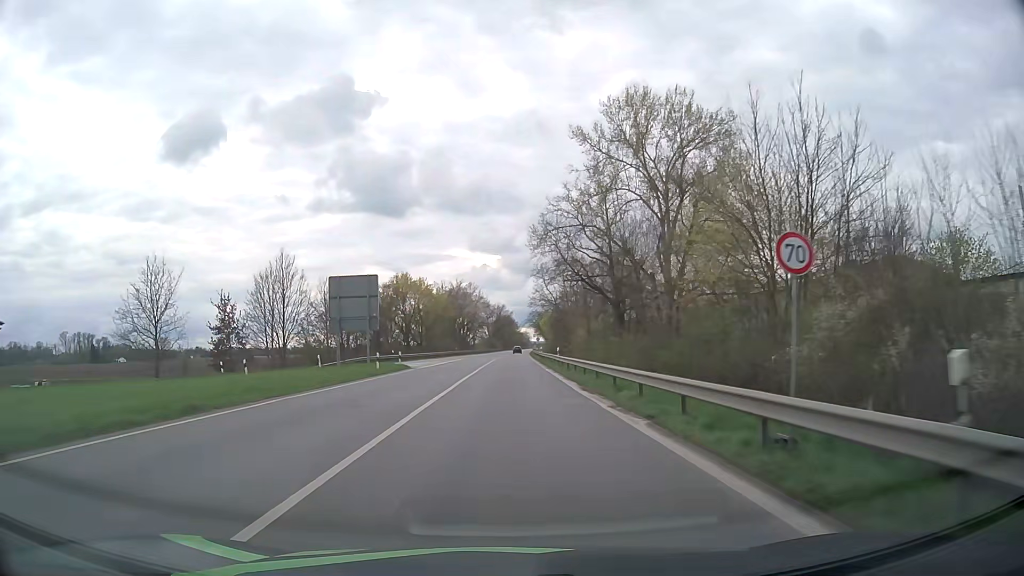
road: primary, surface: asphalt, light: Day
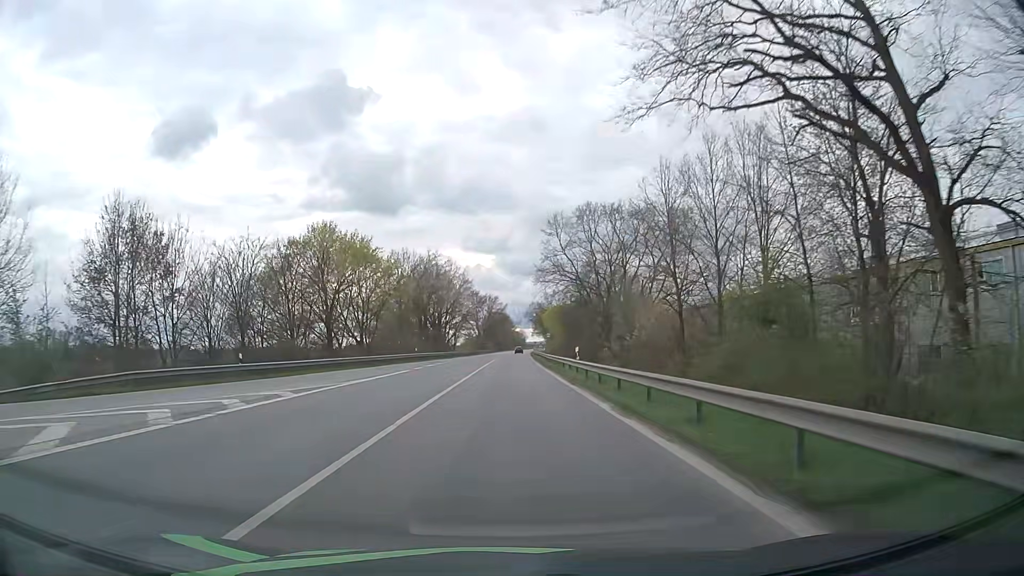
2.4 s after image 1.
(+0.3, +41.5) m; 0°
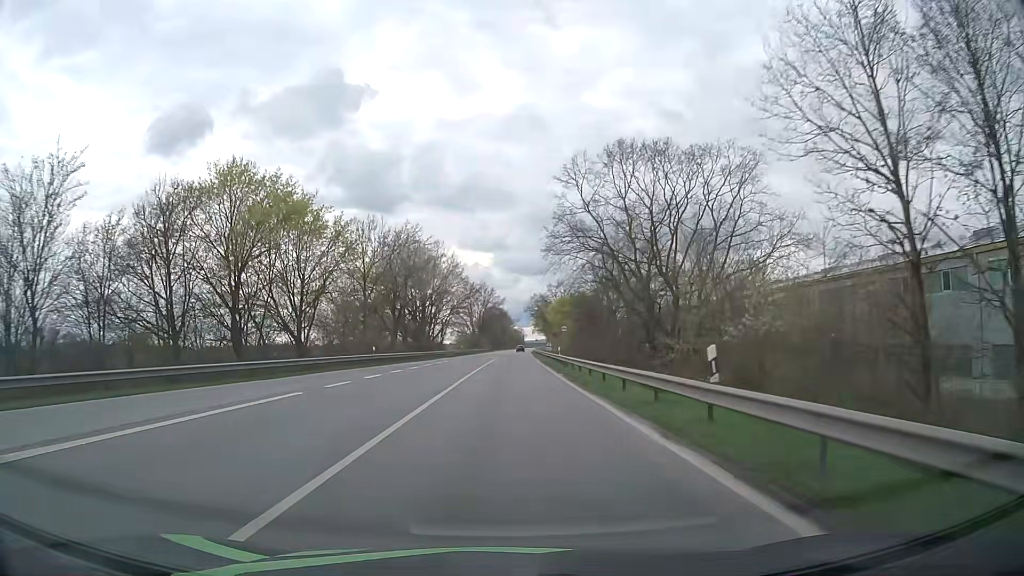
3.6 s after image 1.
(+0.1, +20.6) m; 0°
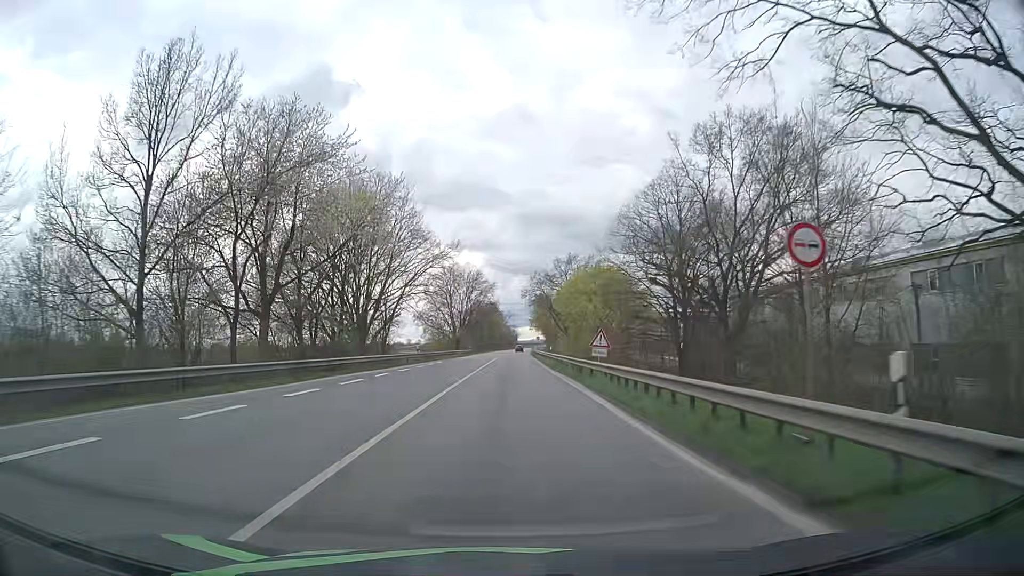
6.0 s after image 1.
(+0.3, +40.2) m; +1°
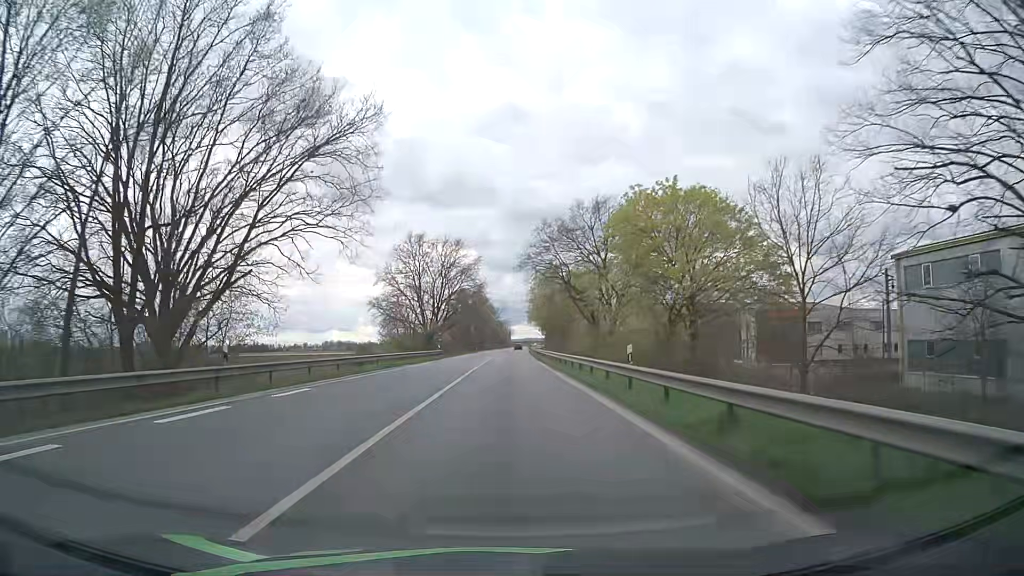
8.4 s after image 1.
(+0.3, +37.0) m; +1°
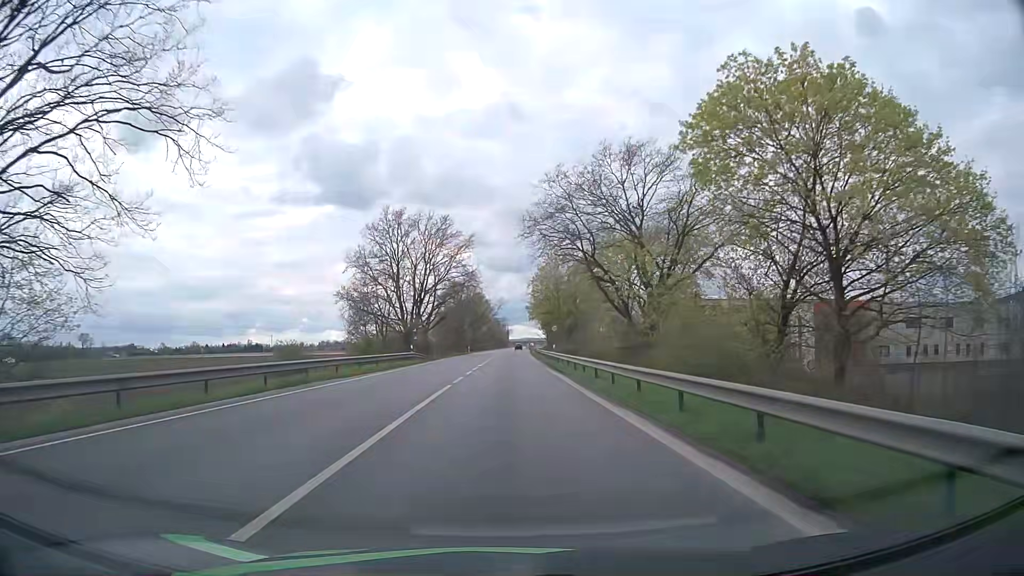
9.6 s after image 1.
(0.0, +17.3) m; 0°
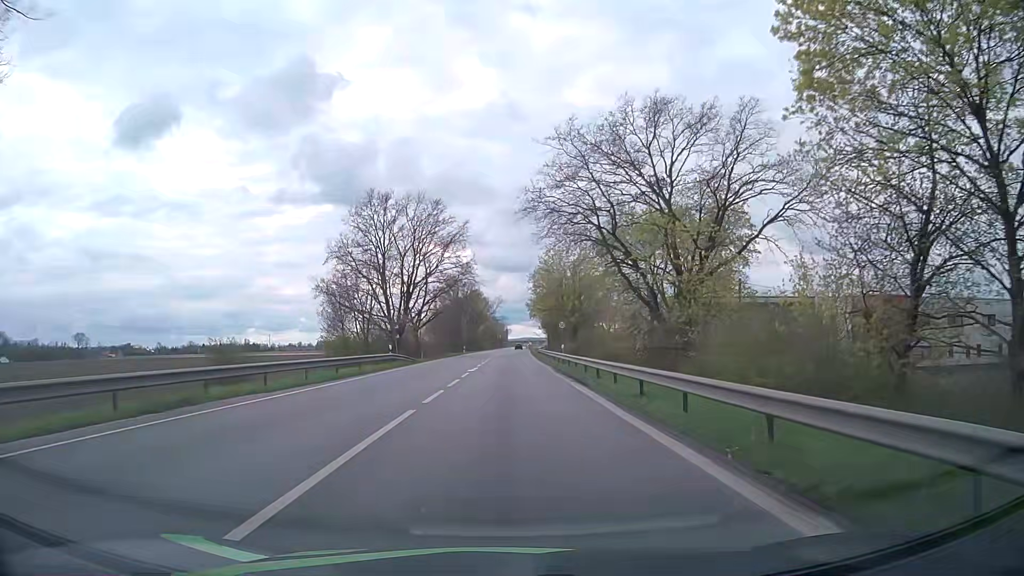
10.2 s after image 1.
(0.0, +8.3) m; 0°
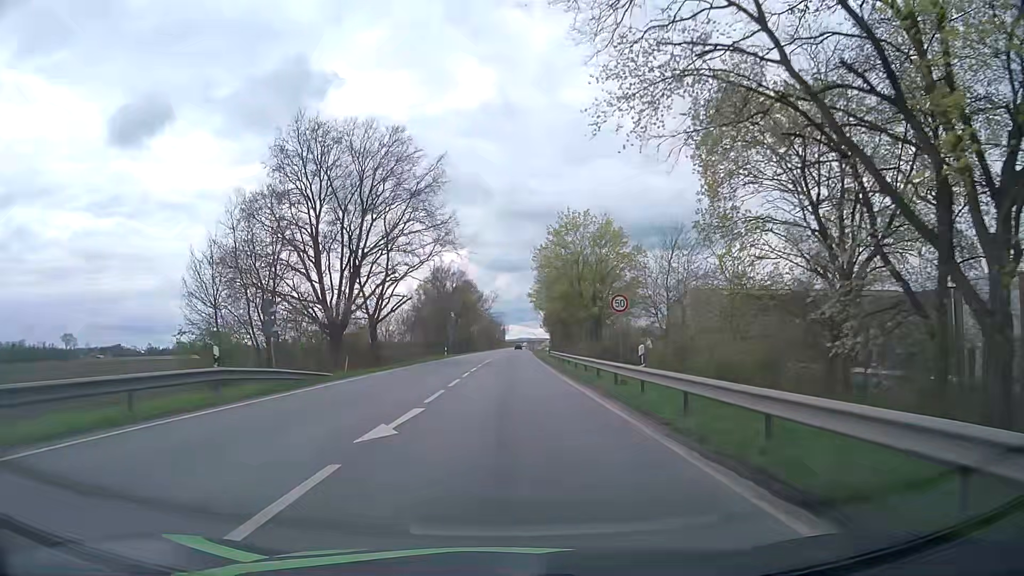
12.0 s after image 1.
(0.0, +23.9) m; 0°
(0, +10) (0, +20) (0, +30) (0, +40) (0, +50) (0, +60) (+1, +70) (+1, +80) (+1, +90) (+1, +100) m
